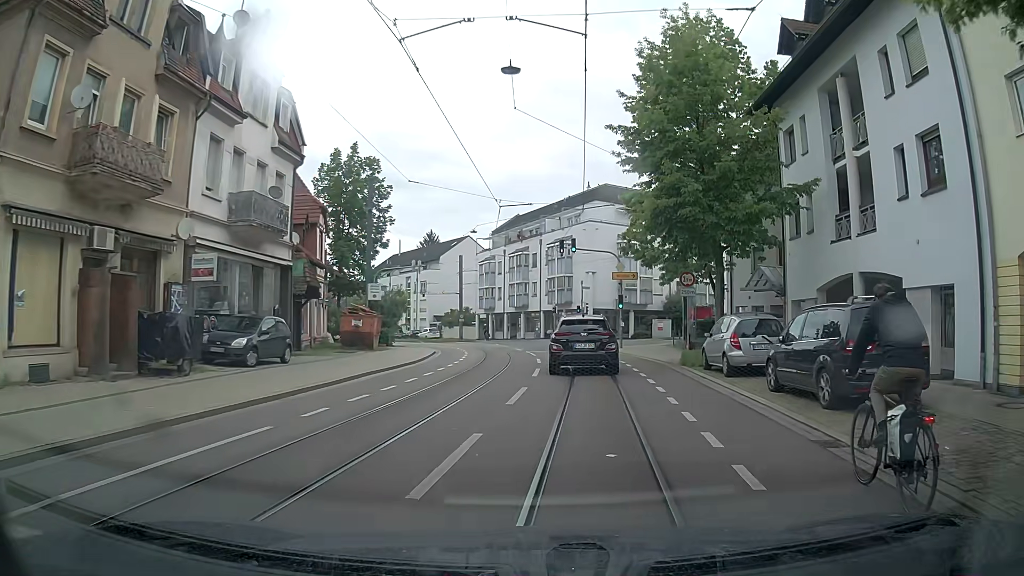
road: tertiary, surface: asphalt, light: Day
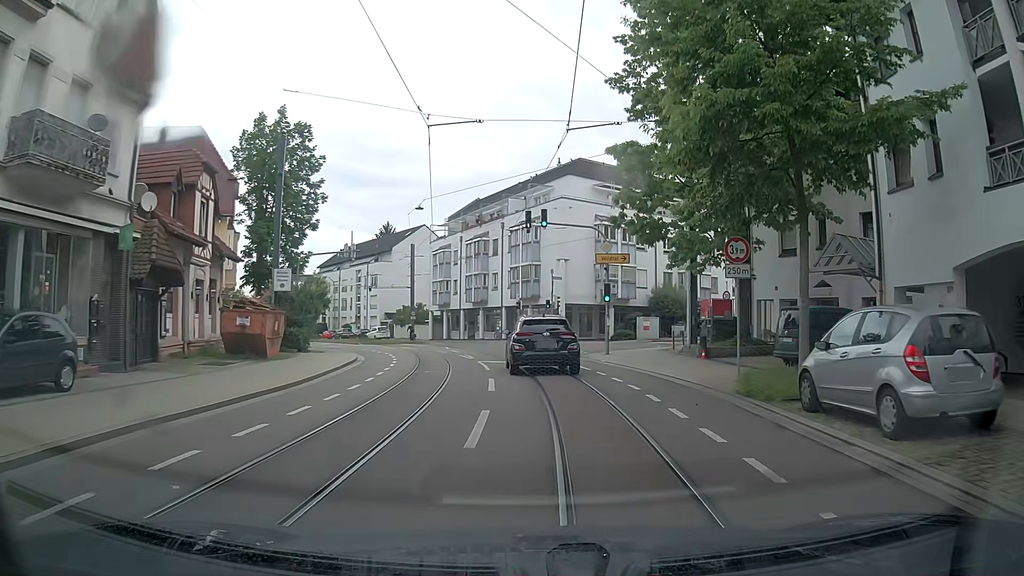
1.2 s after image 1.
(+0.3, +9.9) m; +4°
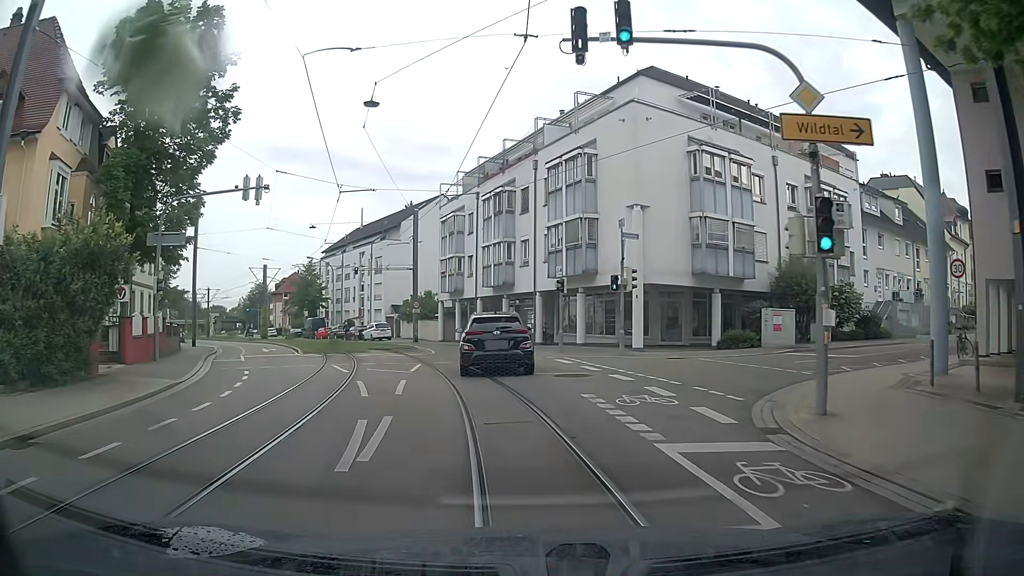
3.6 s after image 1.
(-0.4, +20.2) m; -5°
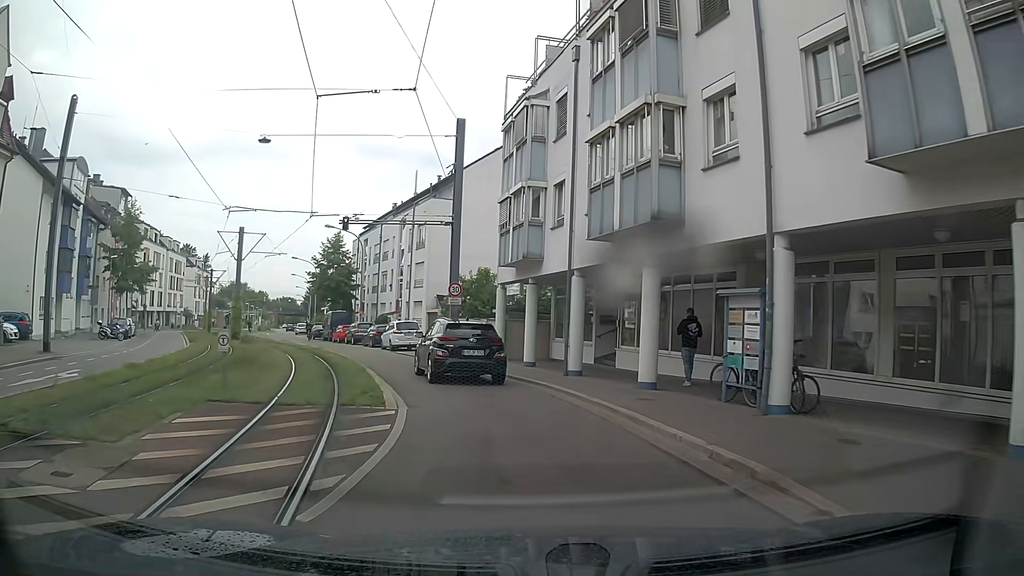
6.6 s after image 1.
(-1.7, +24.1) m; -9°
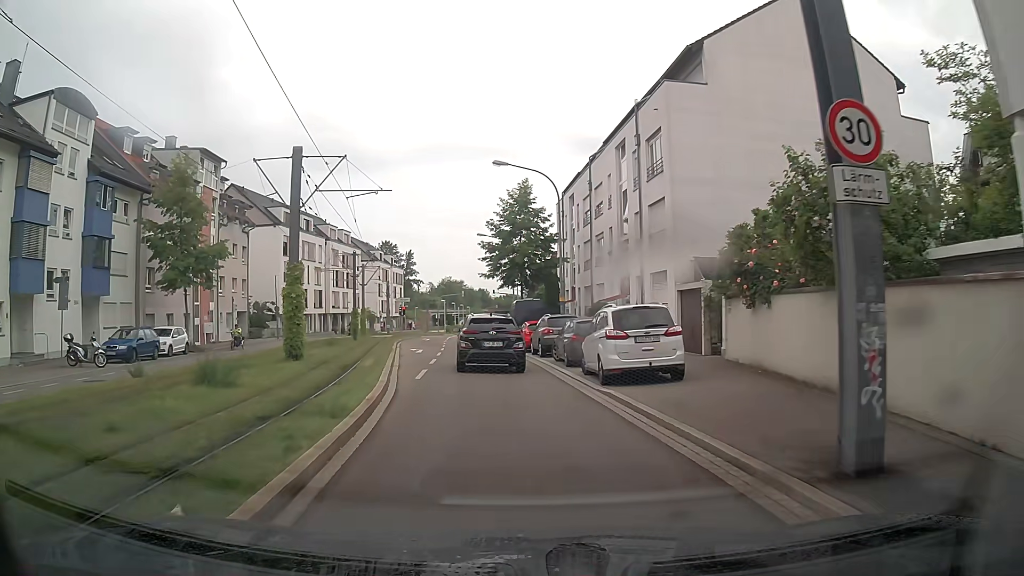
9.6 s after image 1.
(-2.7, +22.4) m; -18°
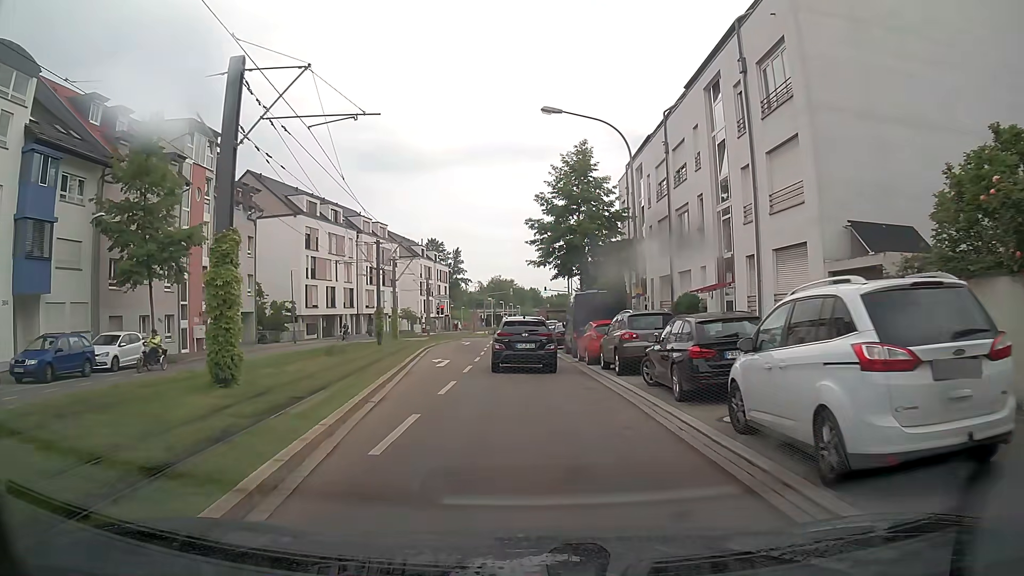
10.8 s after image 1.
(-0.3, +9.0) m; -4°
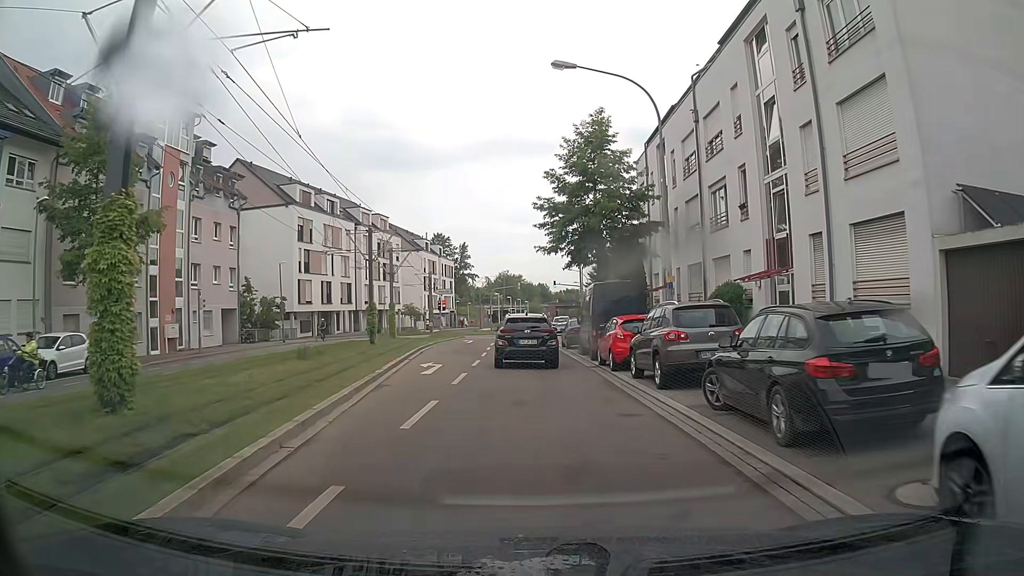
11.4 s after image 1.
(0.0, +4.5) m; -1°
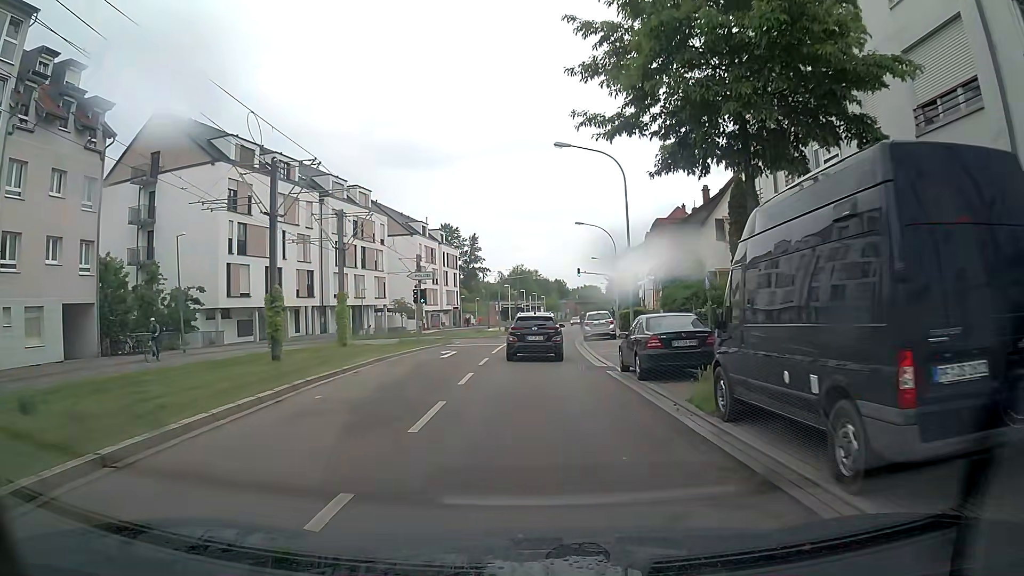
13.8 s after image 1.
(-0.2, +18.3) m; -1°
(0, +10) (0, +20) (0, +30) (+1, +40) (+2, +50) (+4, +60) (+5, +70) (+6, +80) (+7, +90) (+9, +99) m
